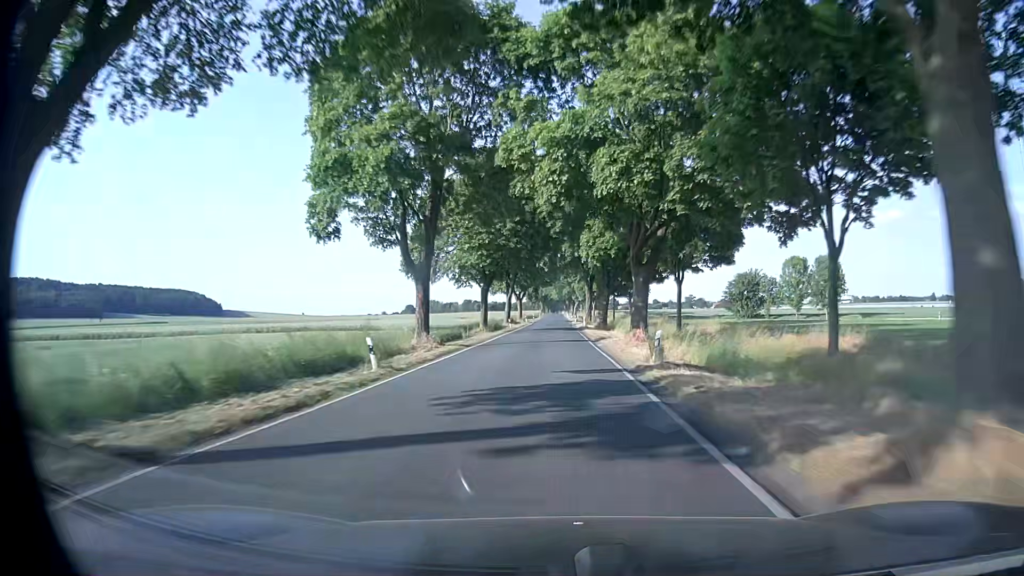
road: secondary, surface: asphalt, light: Day
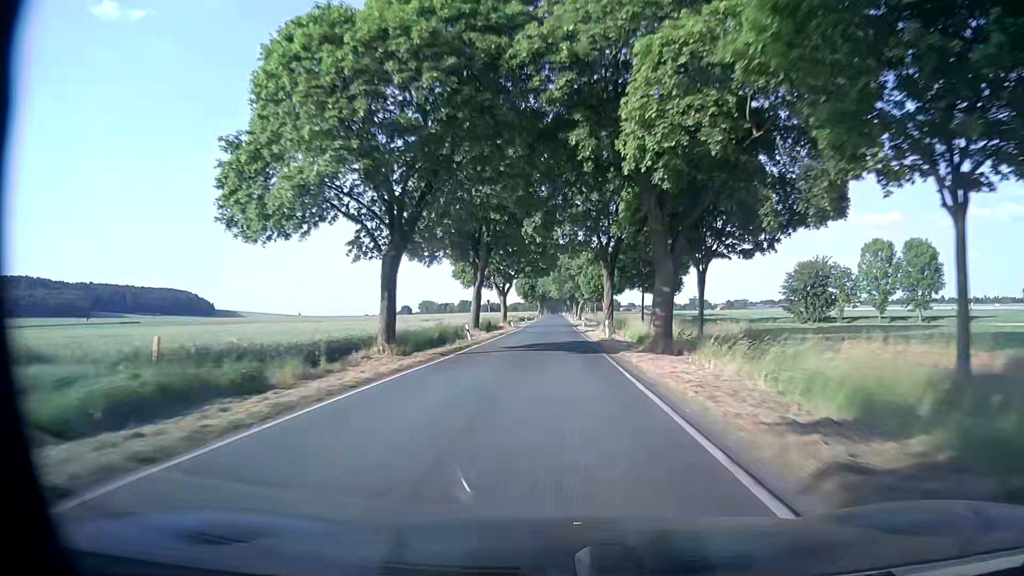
(+0.1, +31.6) m; 0°
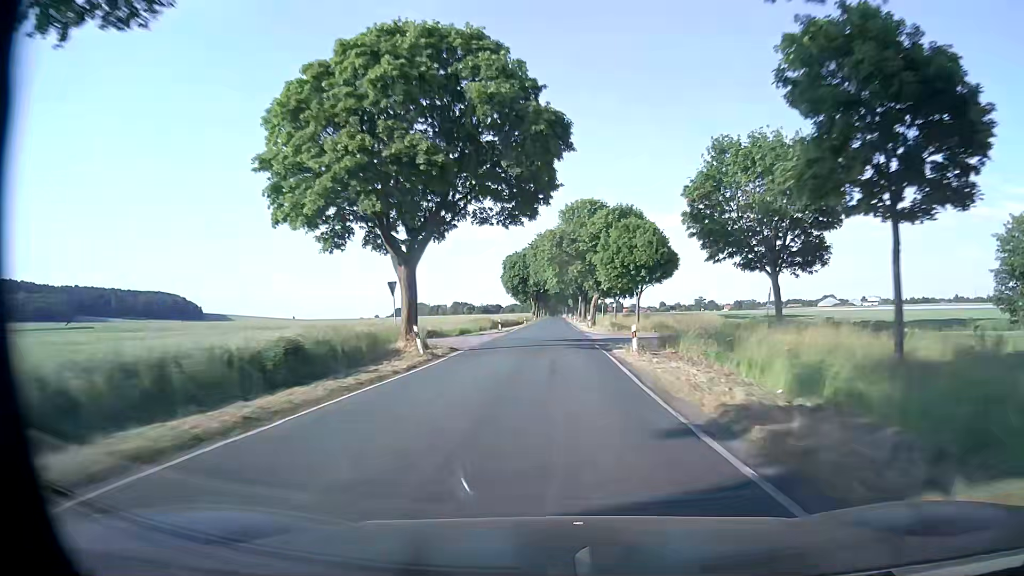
(0.0, +47.4) m; 0°
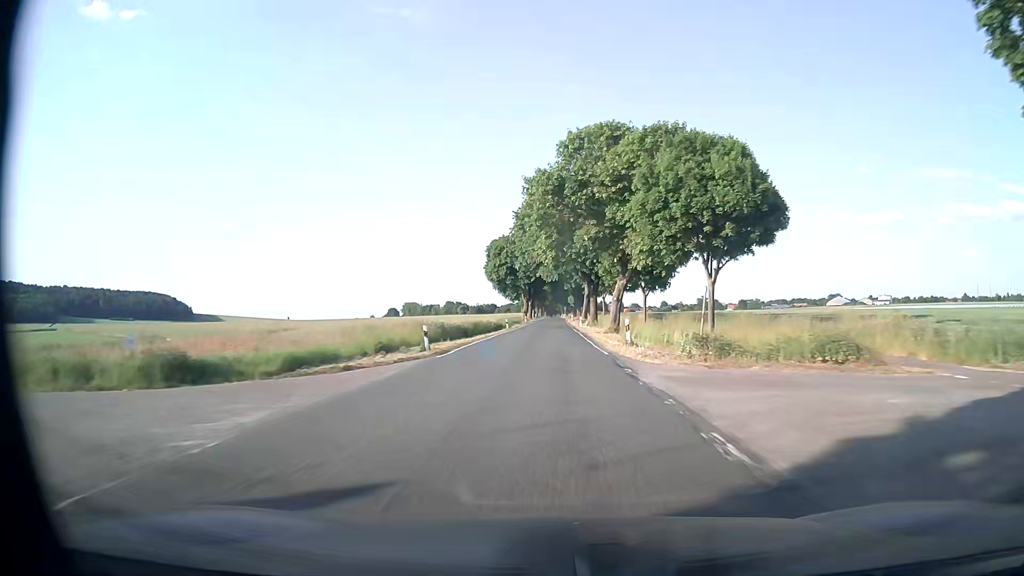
(+0.1, +31.6) m; 0°
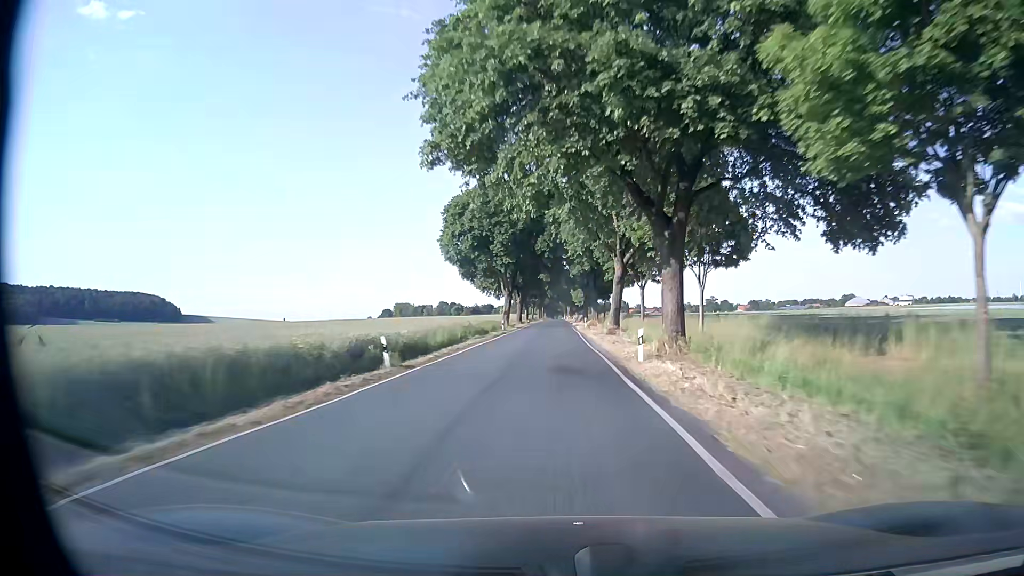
(-0.2, +47.4) m; 0°
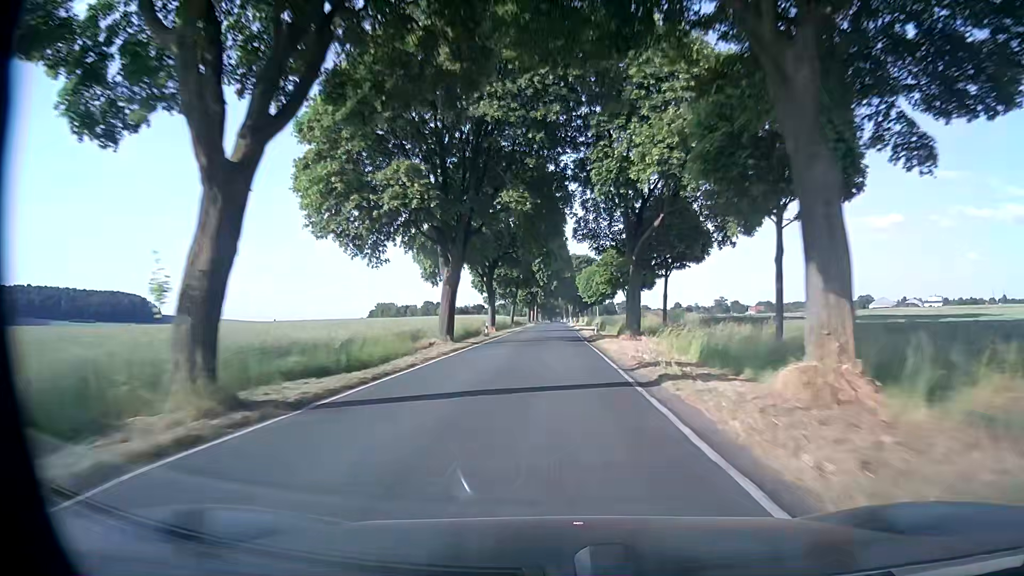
(+0.2, +63.3) m; 0°
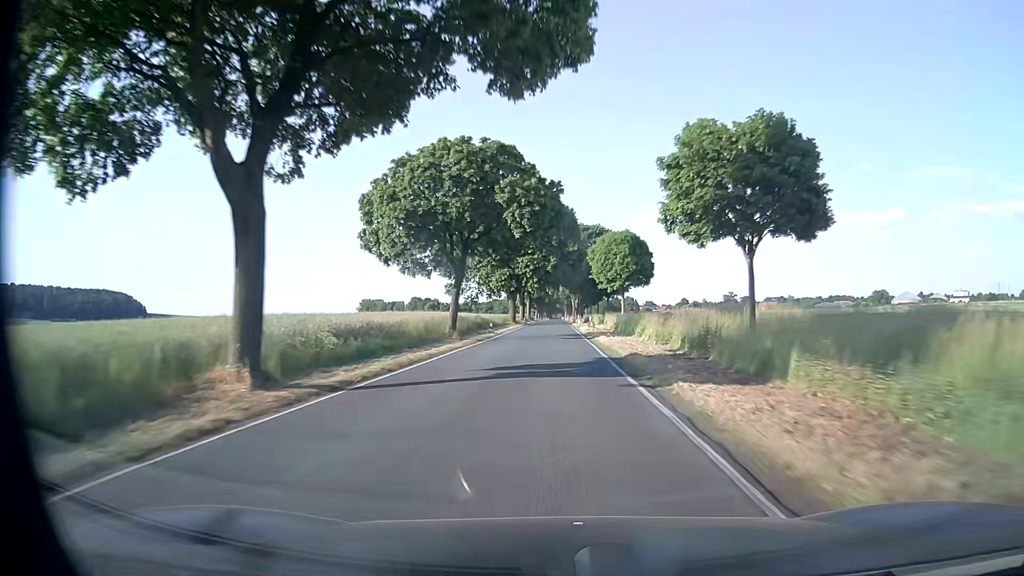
(-0.1, +47.4) m; 0°
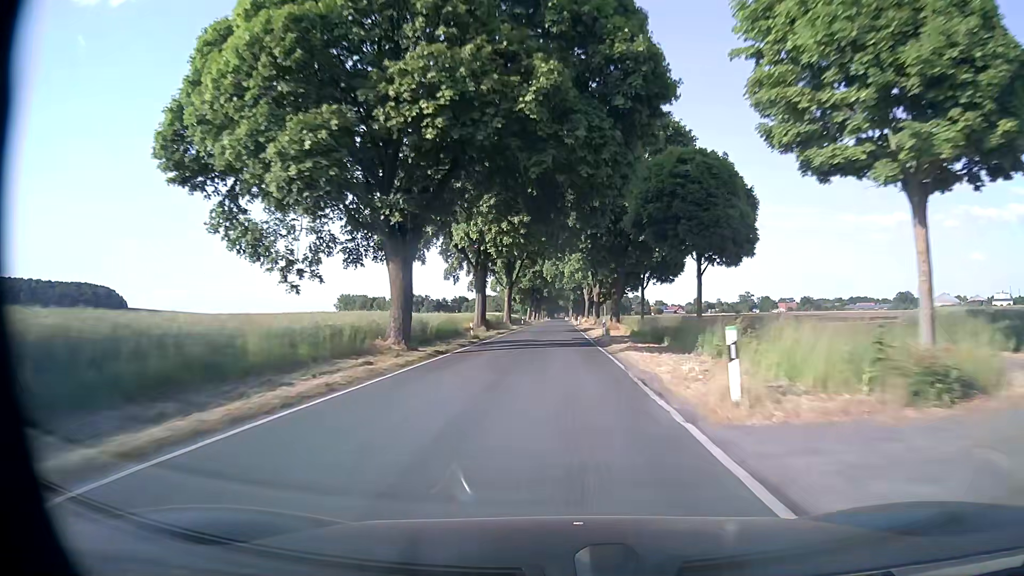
(-0.1, +63.3) m; 0°
(0, +10) (0, +20) (0, +30) (0, +40) (0, +50) (0, +60) (0, +70) (0, +80) (0, +90) (0, +100) m
